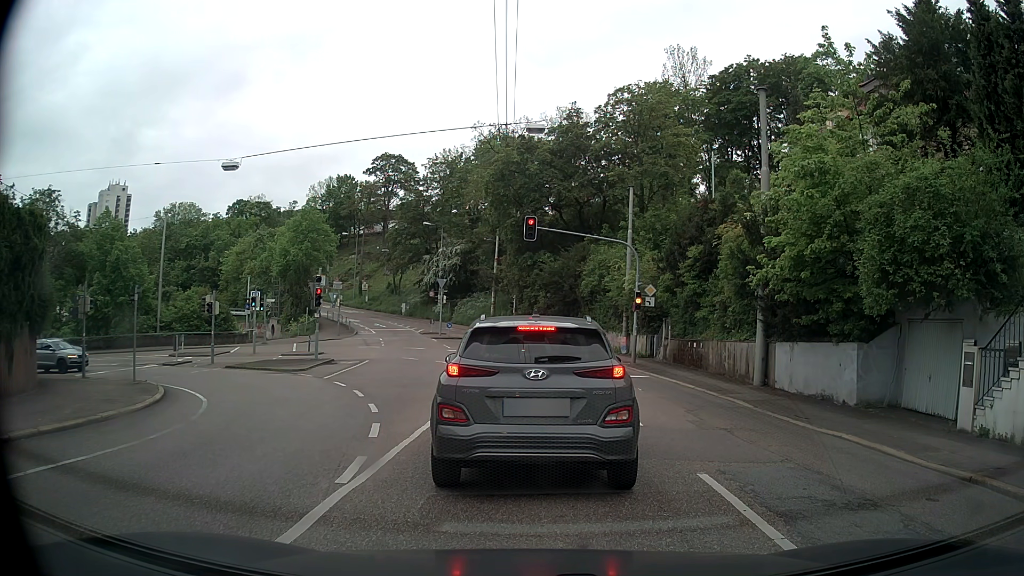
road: secondary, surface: asphalt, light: Day
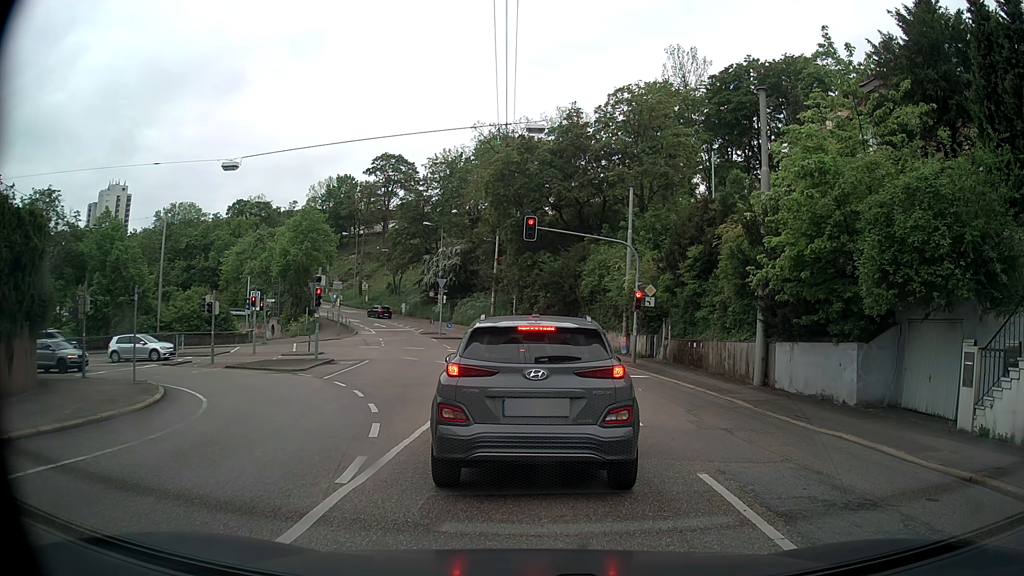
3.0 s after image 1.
(0.0, 0.0) m; 0°
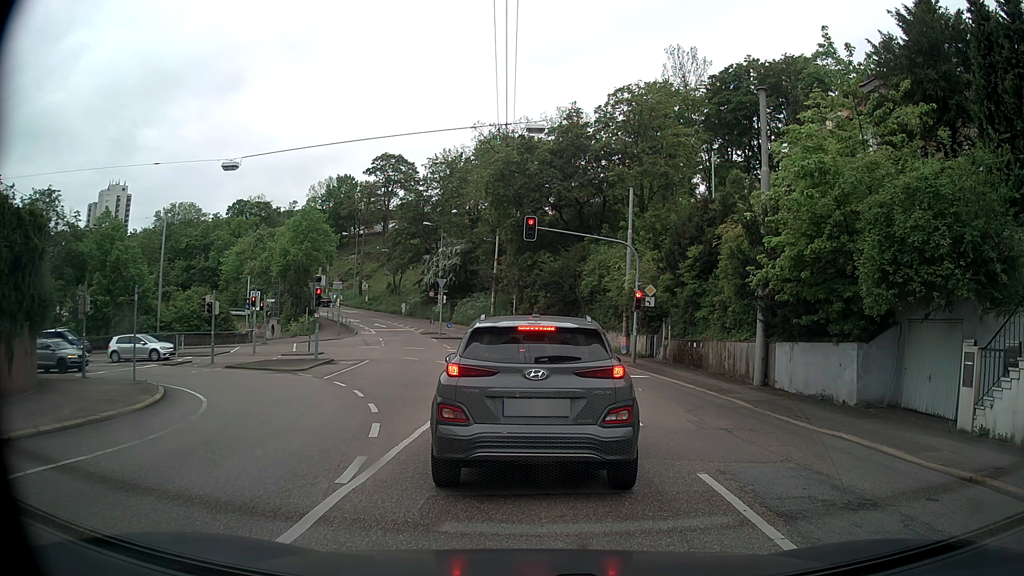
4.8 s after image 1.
(0.0, 0.0) m; 0°
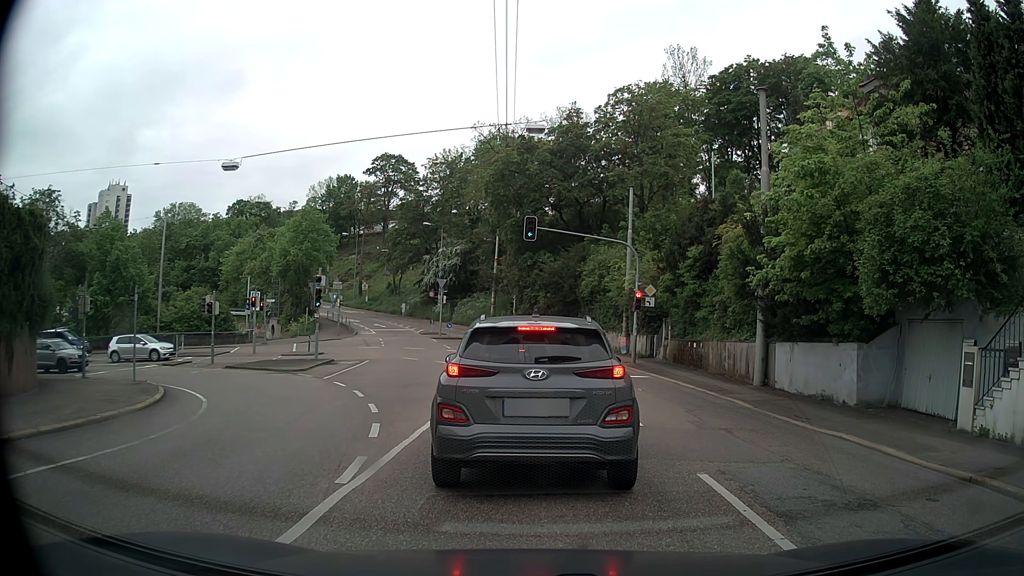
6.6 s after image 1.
(0.0, 0.0) m; 0°
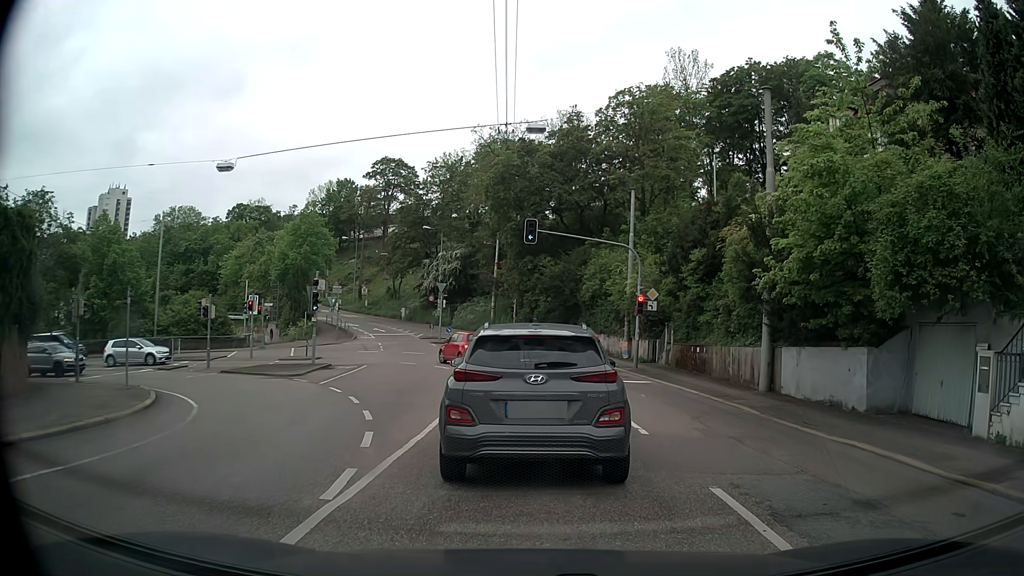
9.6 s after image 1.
(0.0, +0.5) m; 0°
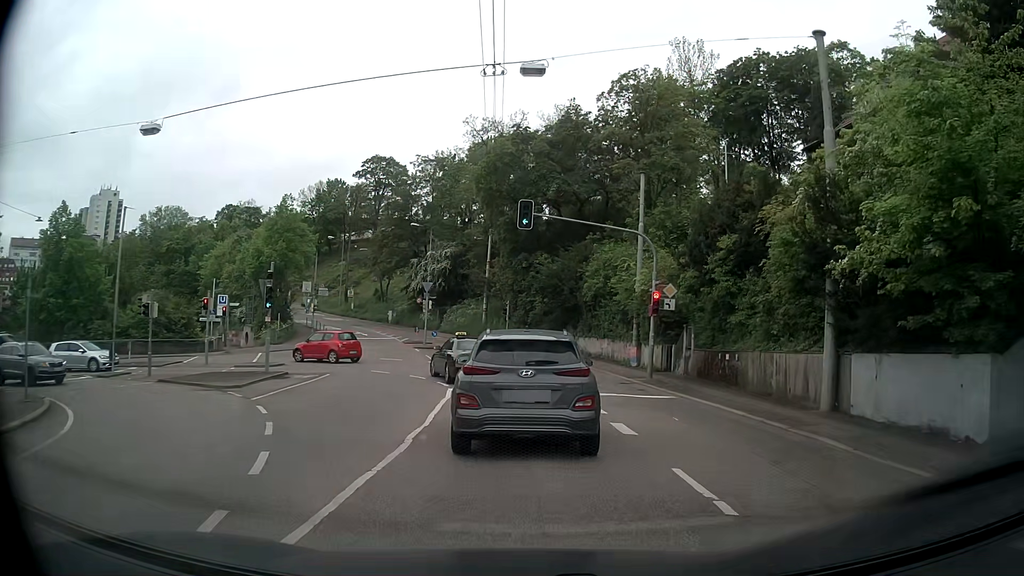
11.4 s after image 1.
(+0.1, +5.3) m; +1°
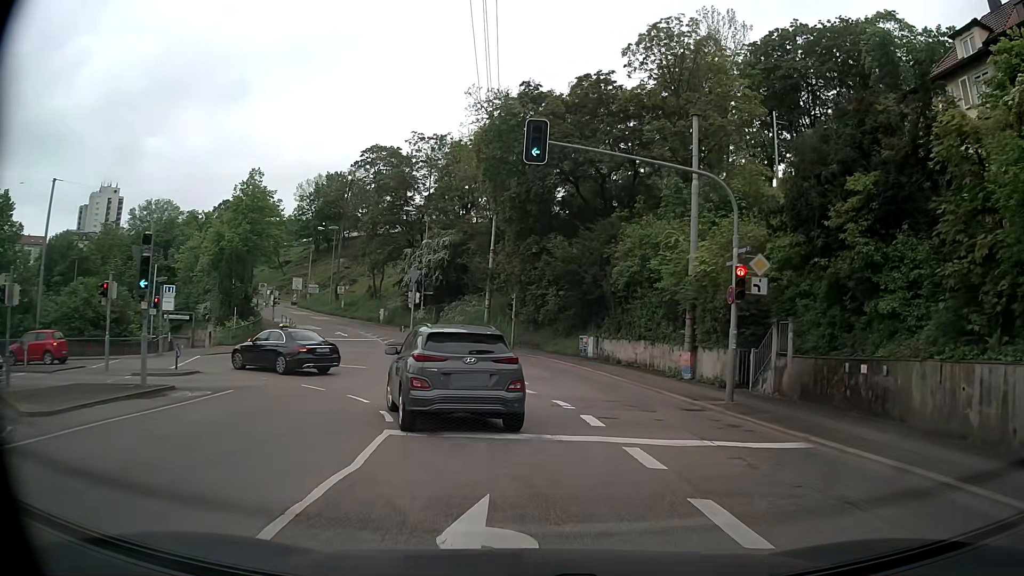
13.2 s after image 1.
(-0.1, +9.5) m; -1°
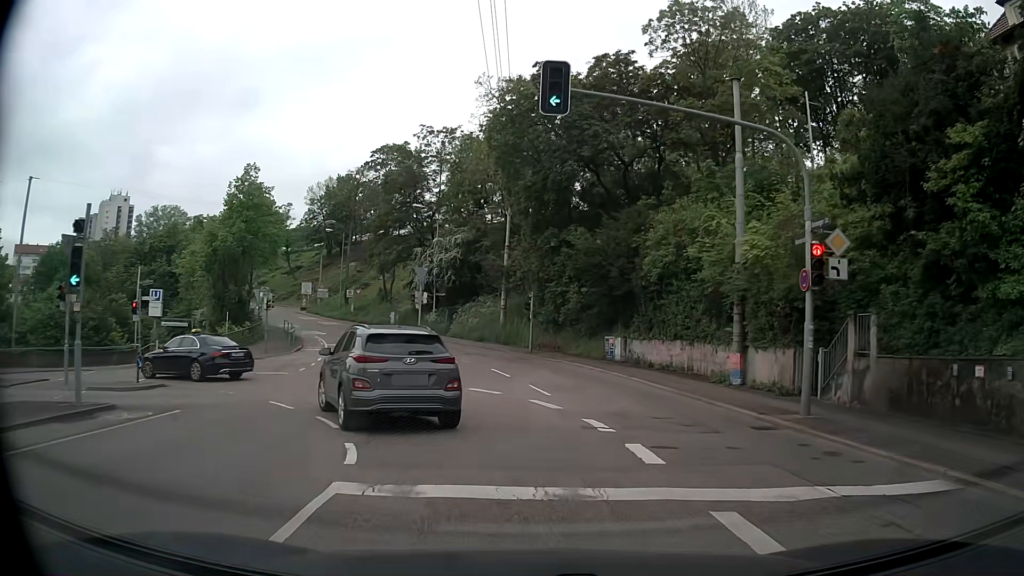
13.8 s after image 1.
(0.0, +3.6) m; -1°
(-1, +10) (-6, +18) (-15, +22) (-25, +20) (-34, +16) (-43, +11) (-51, +5) (-59, -1) (-67, -7) (-75, -12) m
